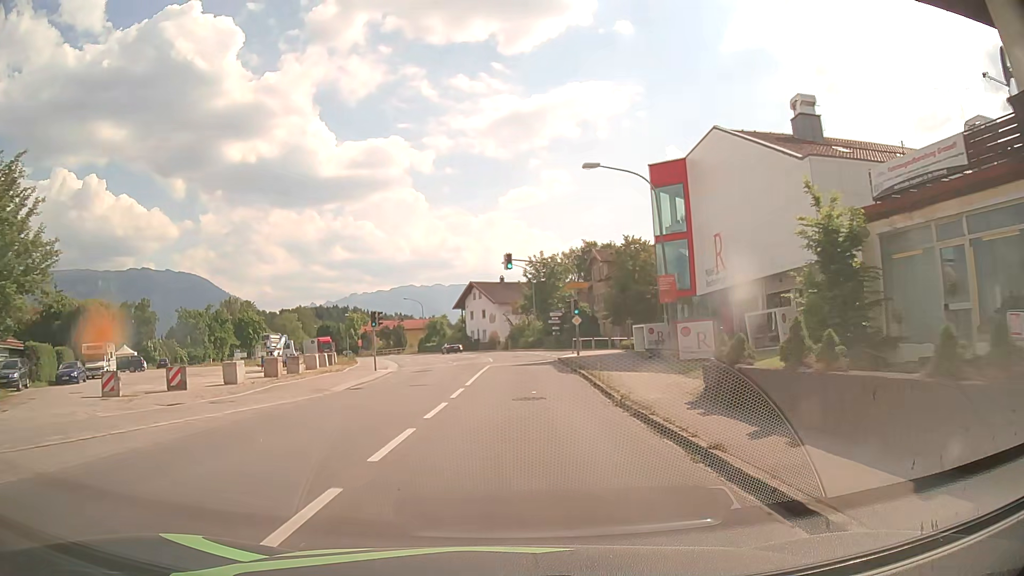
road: primary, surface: asphalt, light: Day
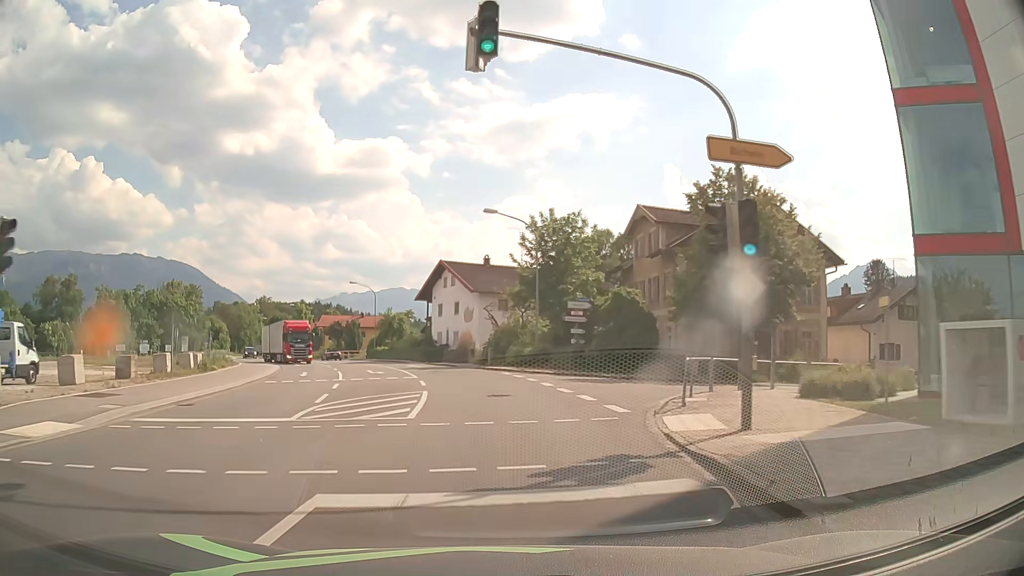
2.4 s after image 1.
(+0.6, +30.3) m; +1°
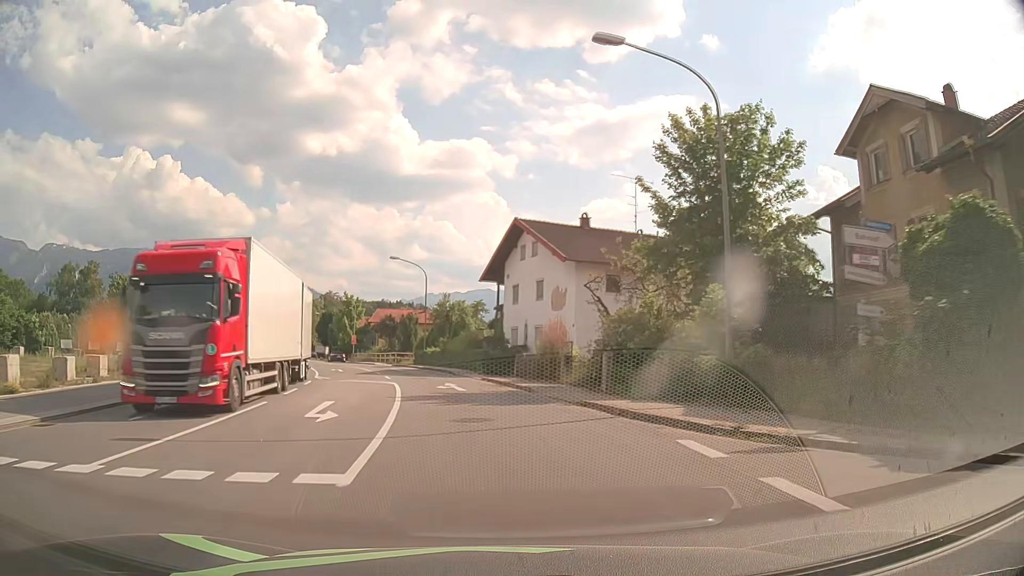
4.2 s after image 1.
(-0.9, +22.6) m; -7°
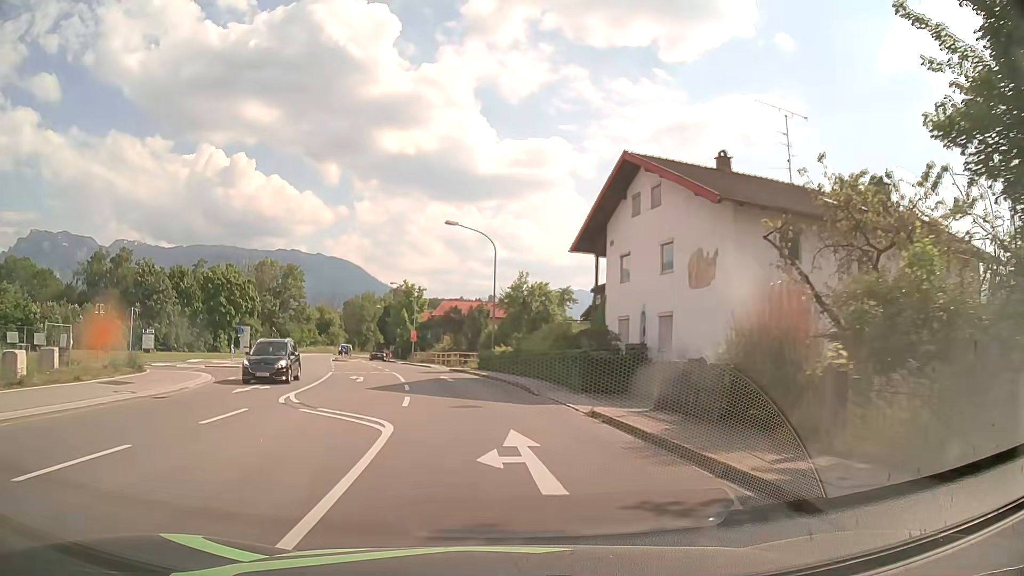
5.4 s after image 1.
(-0.8, +15.1) m; -6°
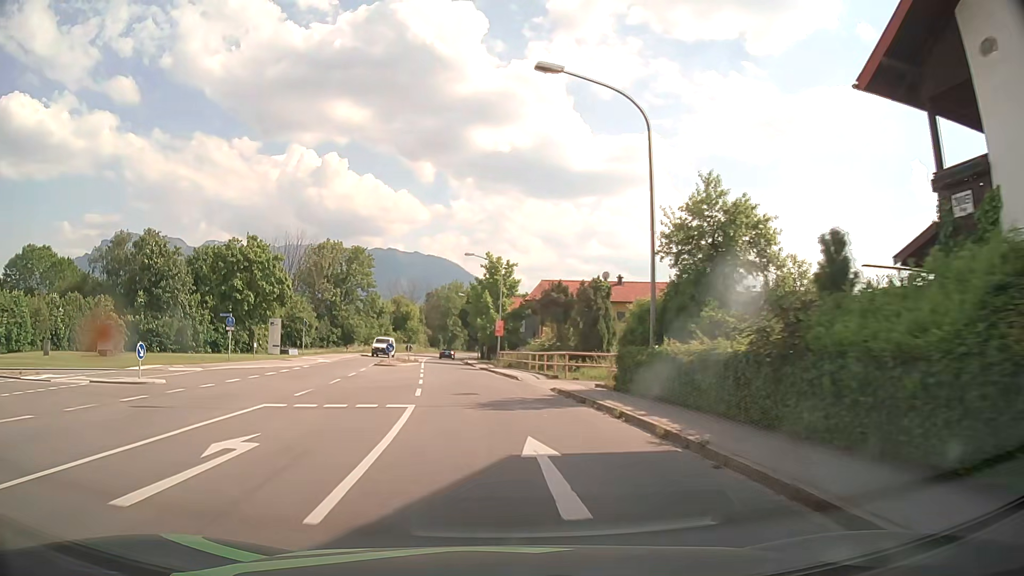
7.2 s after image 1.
(-1.8, +22.8) m; -9°
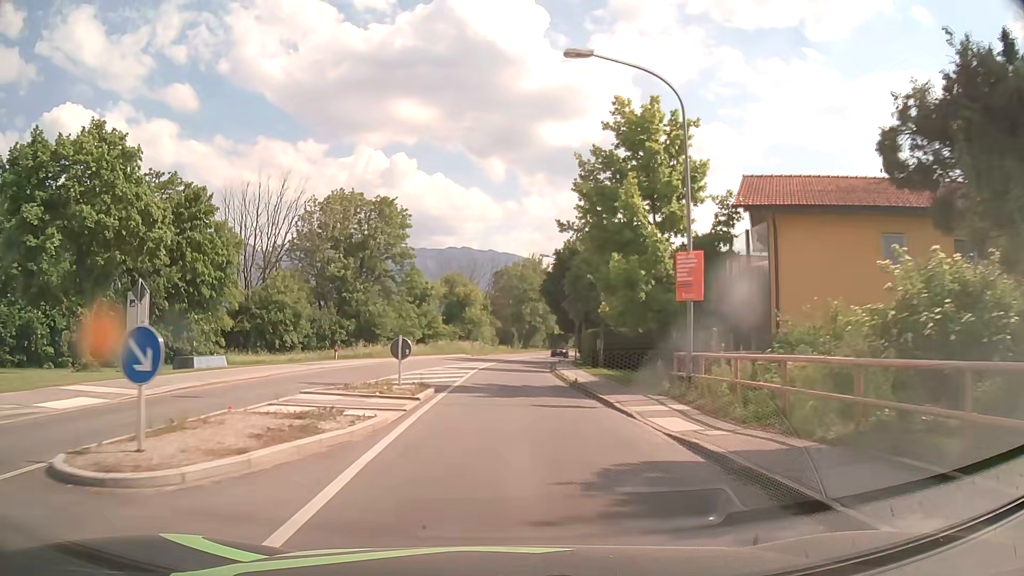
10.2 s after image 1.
(-3.1, +38.5) m; -7°
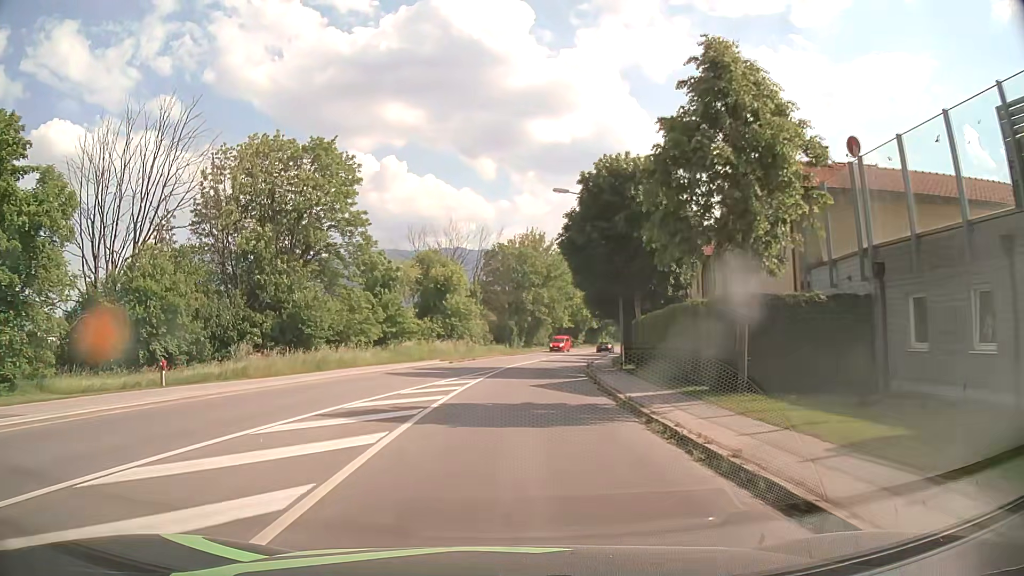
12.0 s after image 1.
(+0.1, +23.2) m; 0°
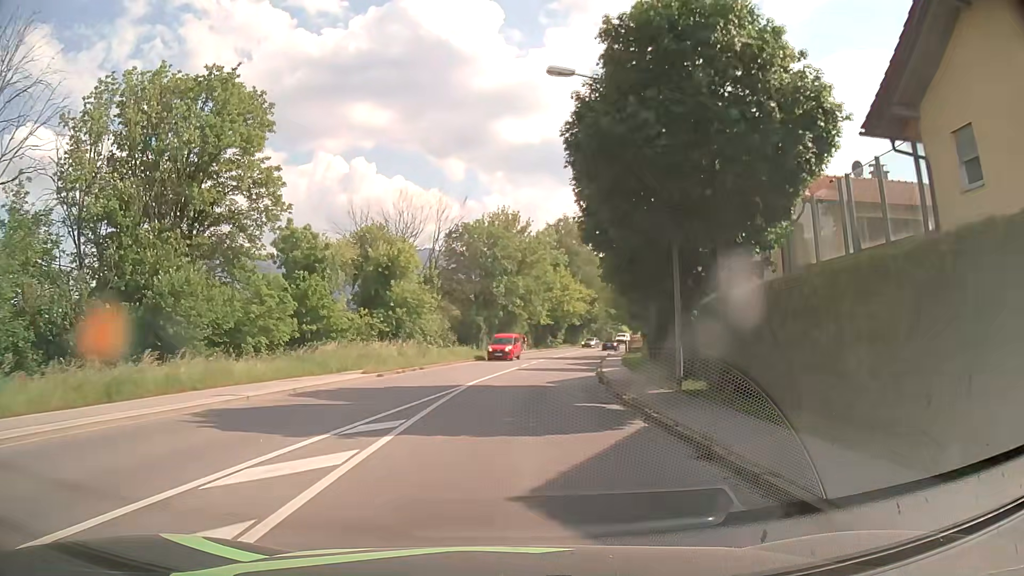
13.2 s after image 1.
(+0.3, +15.4) m; +2°
(0, +10) (+1, +20) (+2, +30) (+3, +40) (+5, +50) (+7, +60) (+9, +69) (+11, +79) (+14, +89) (+17, +98) m
